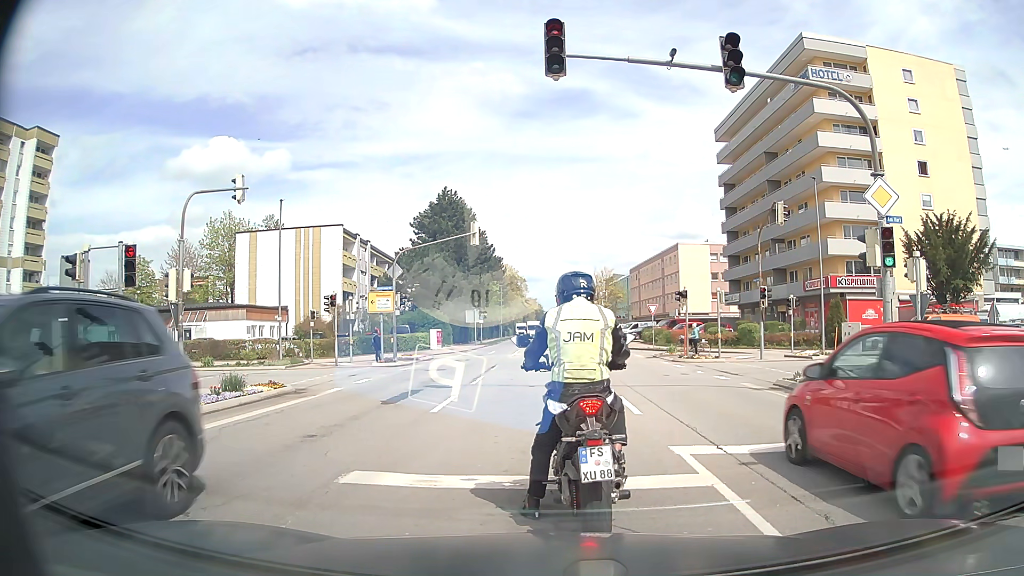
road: secondary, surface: asphalt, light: Day
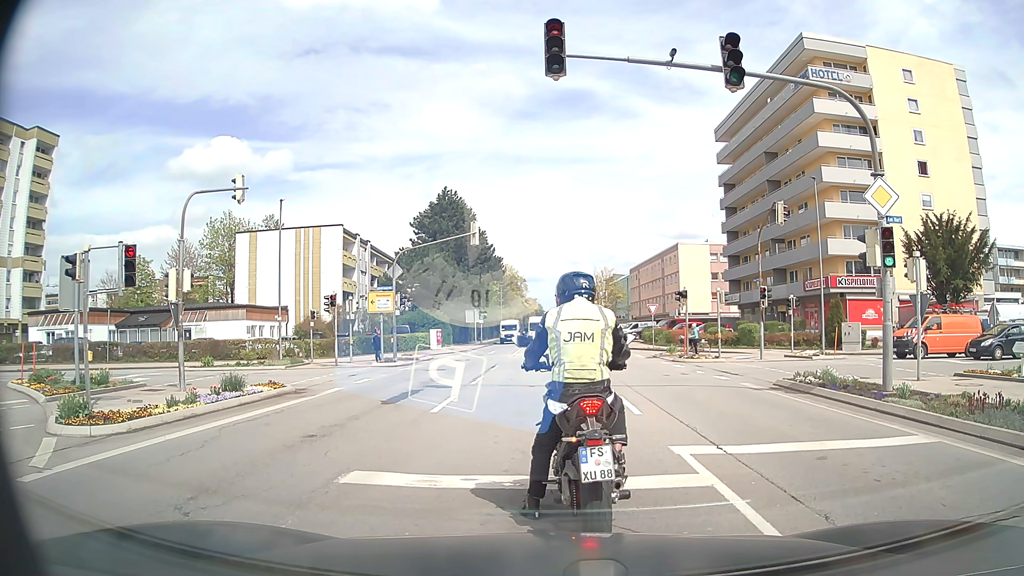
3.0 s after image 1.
(0.0, 0.0) m; 0°
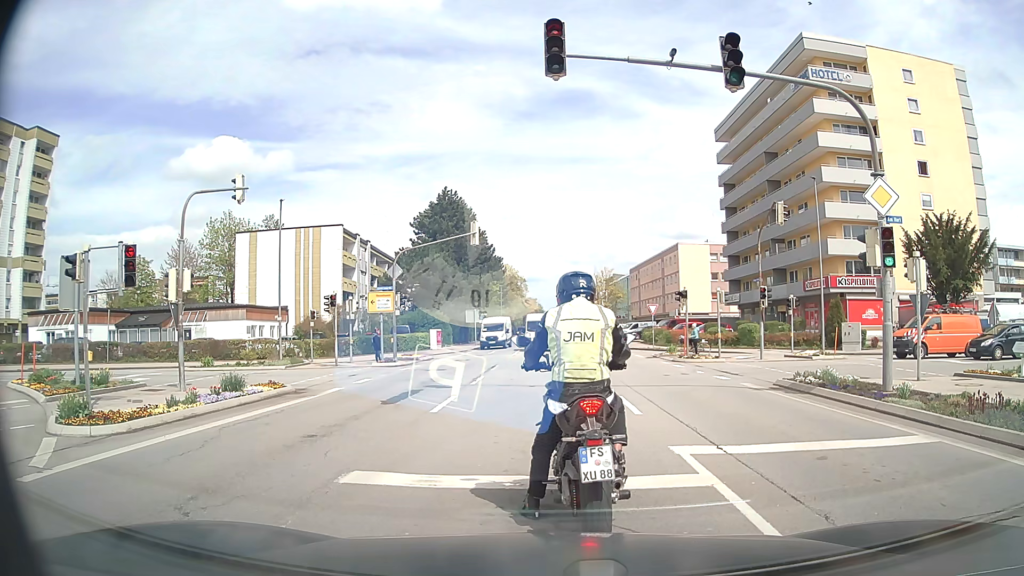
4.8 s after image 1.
(0.0, 0.0) m; 0°
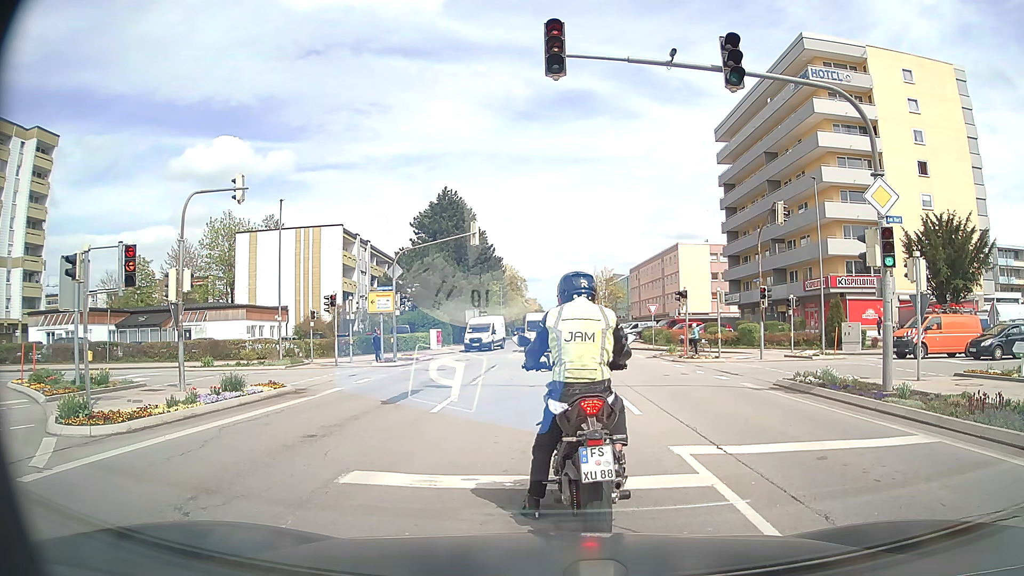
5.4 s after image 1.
(0.0, 0.0) m; 0°
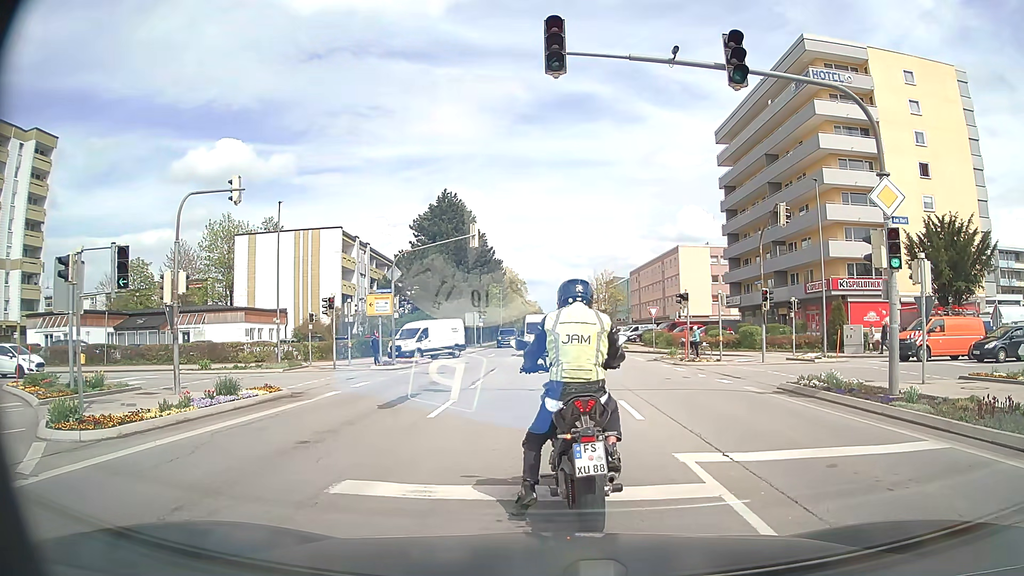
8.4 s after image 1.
(0.0, +0.3) m; 0°
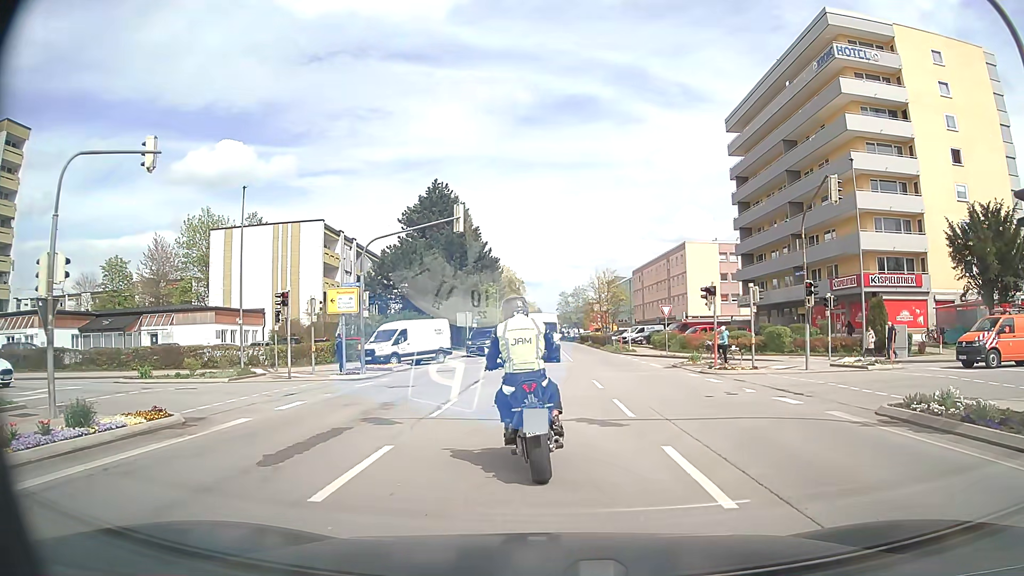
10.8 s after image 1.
(-0.1, +5.6) m; -1°
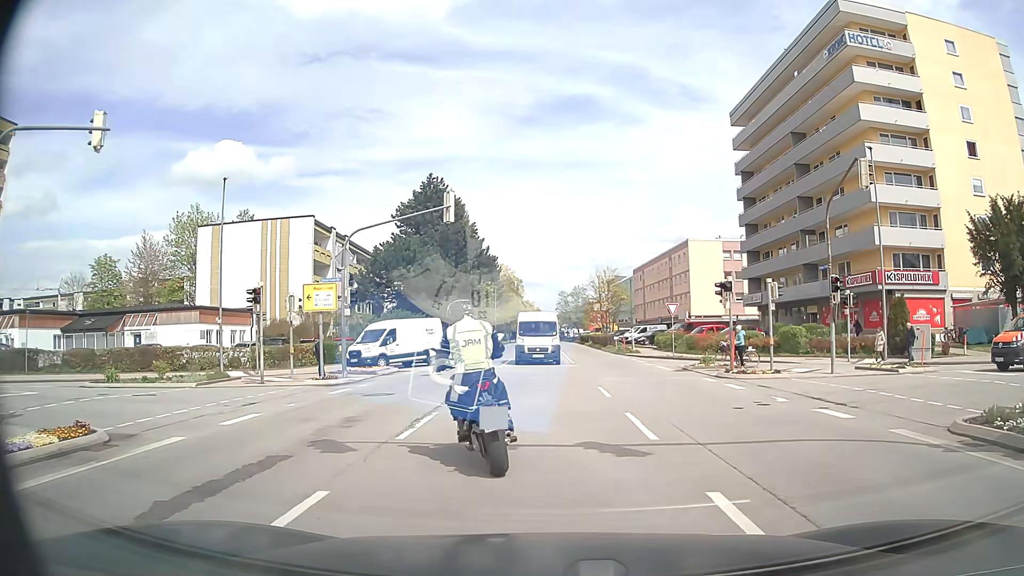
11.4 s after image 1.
(0.0, +2.5) m; 0°
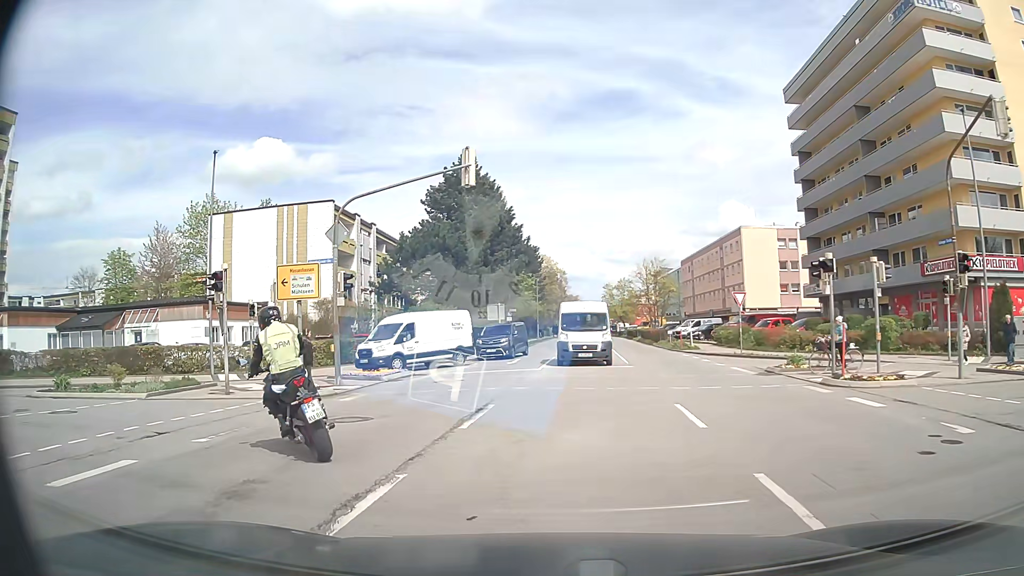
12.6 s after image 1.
(-0.1, +5.5) m; -4°
(-3, +9) (-12, +14) (-22, +14) (-32, +13) (-41, +12) (-51, +10) (-61, +9) (-71, +7) (-81, +6) (-91, +5) m
